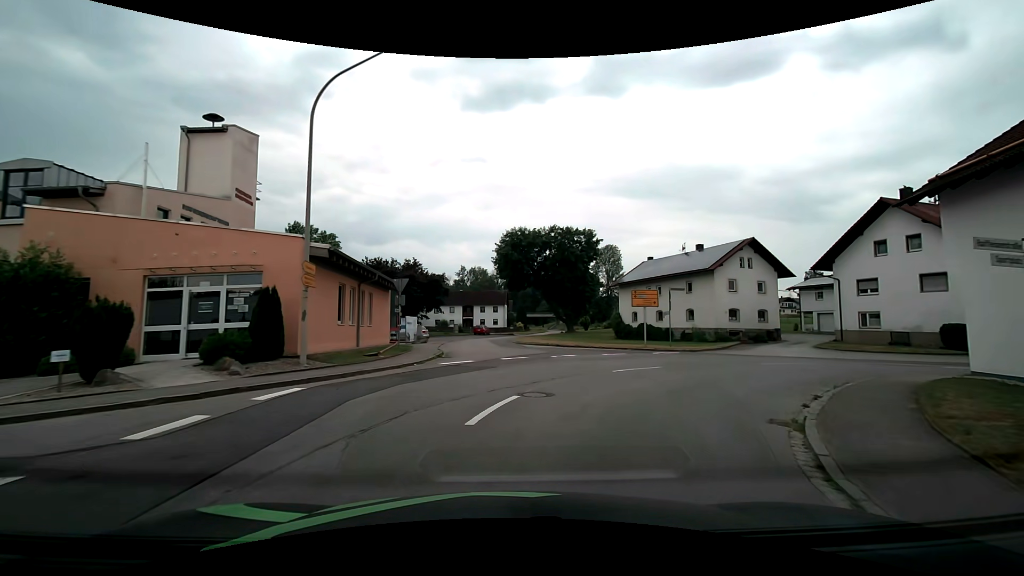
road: tertiary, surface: asphalt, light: Day
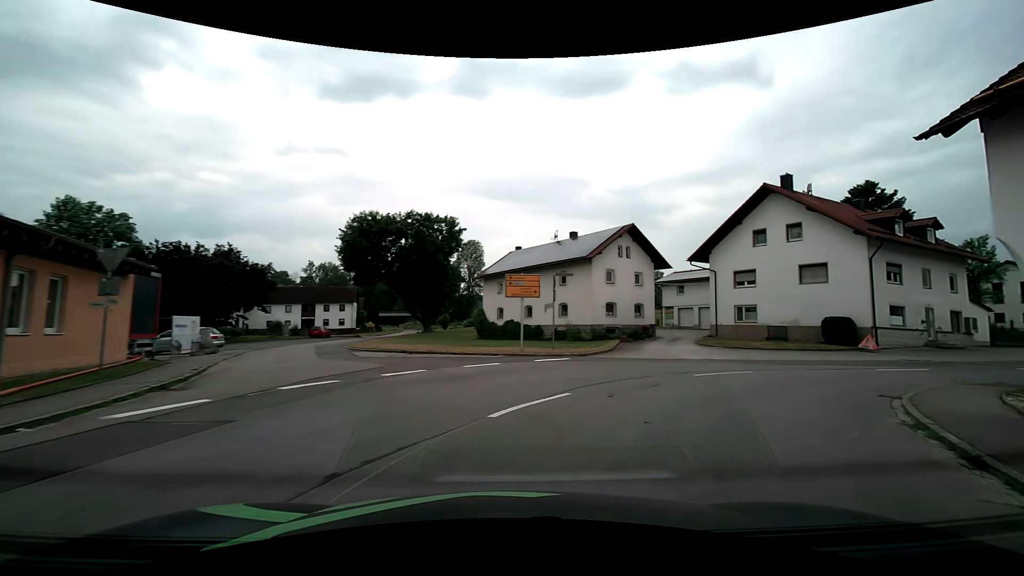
(+0.8, +8.1) m; +17°
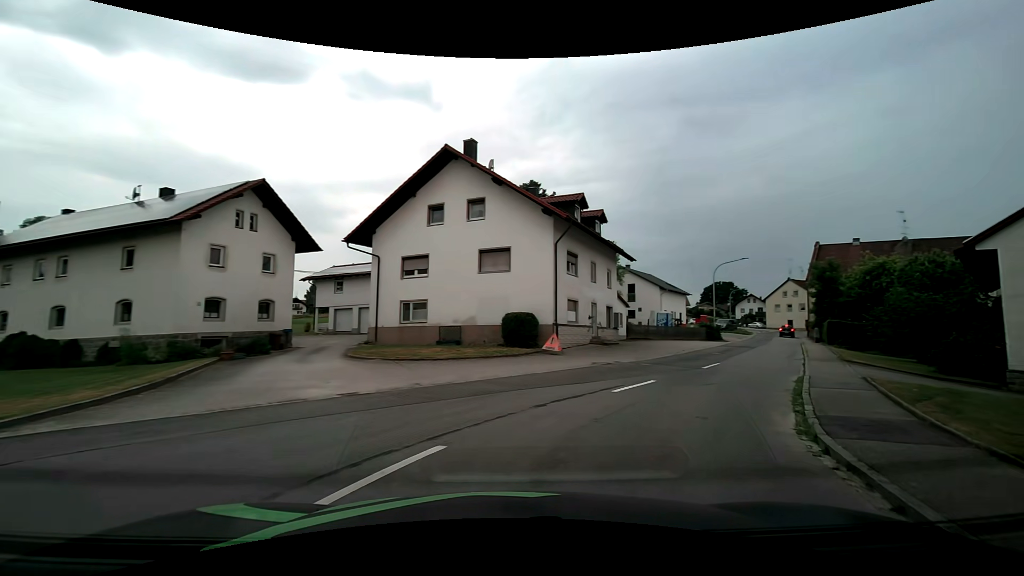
(+3.3, +10.9) m; +34°
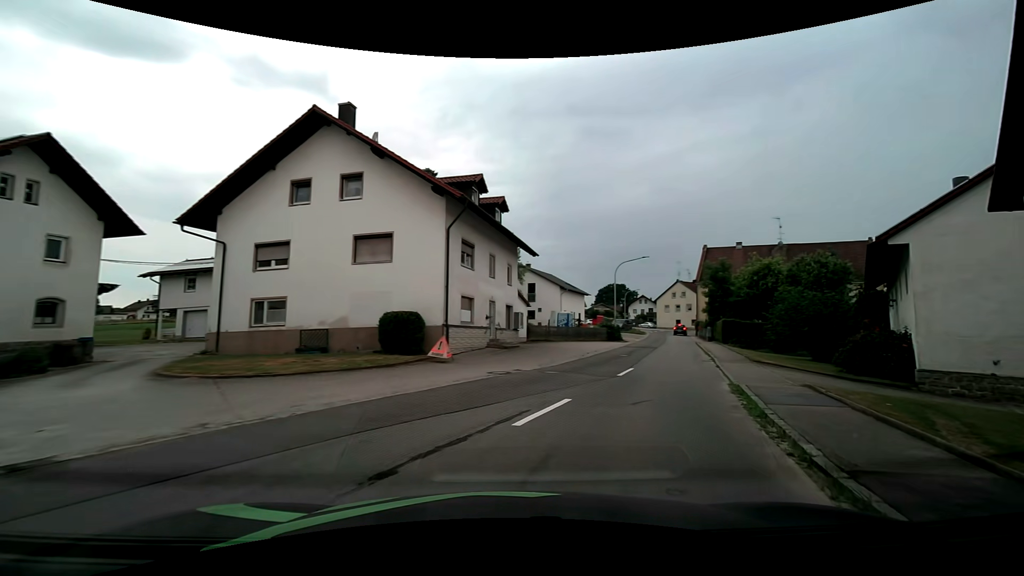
(+0.4, +4.0) m; +11°
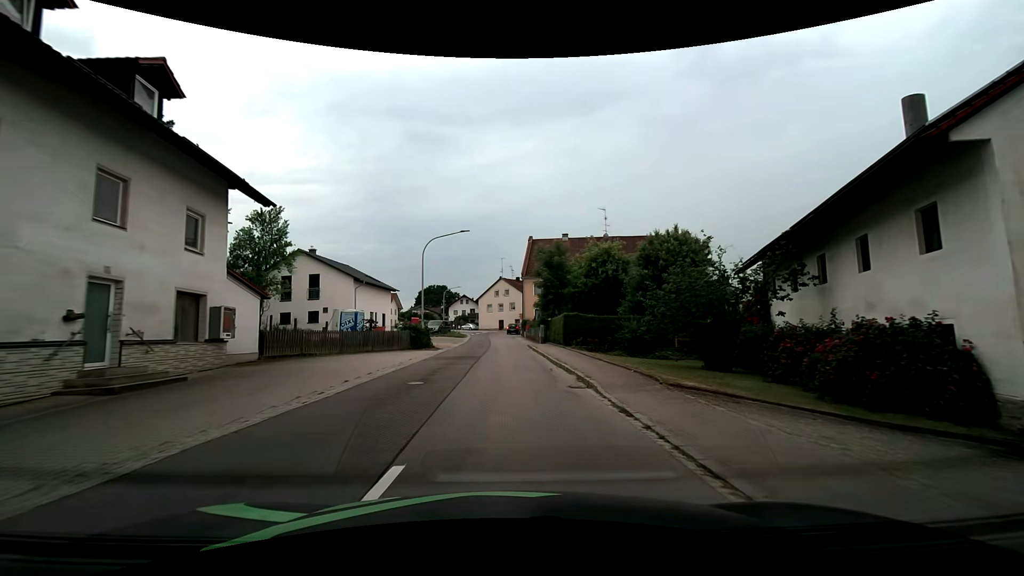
(+3.7, +13.3) m; +22°
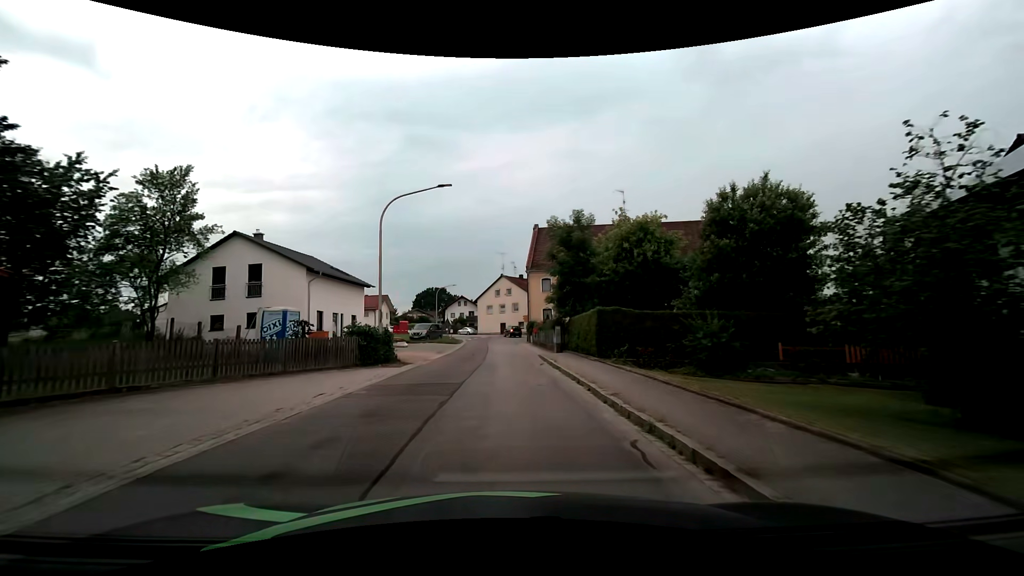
(0.0, +11.1) m; 0°
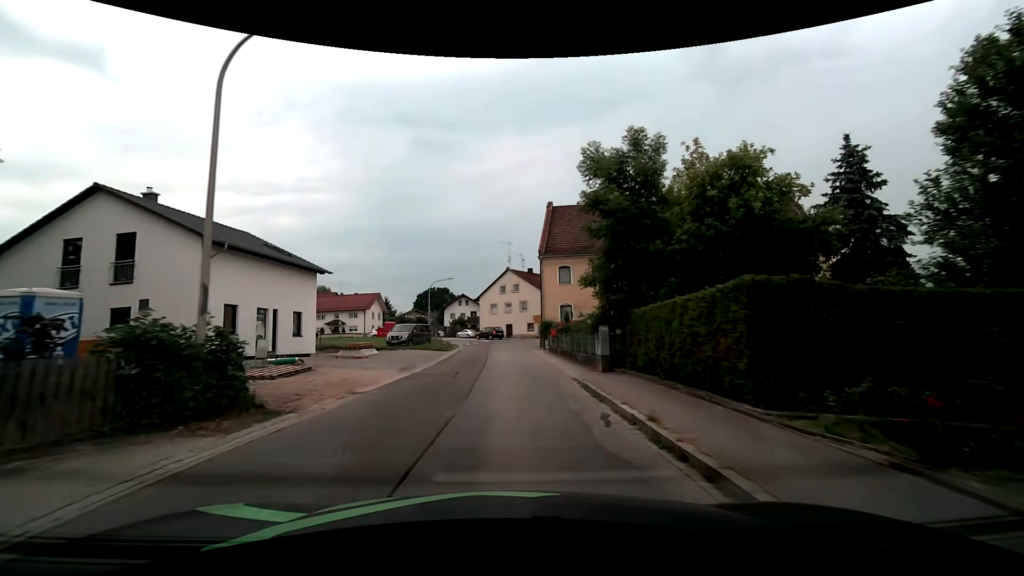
(-0.1, +12.4) m; -1°
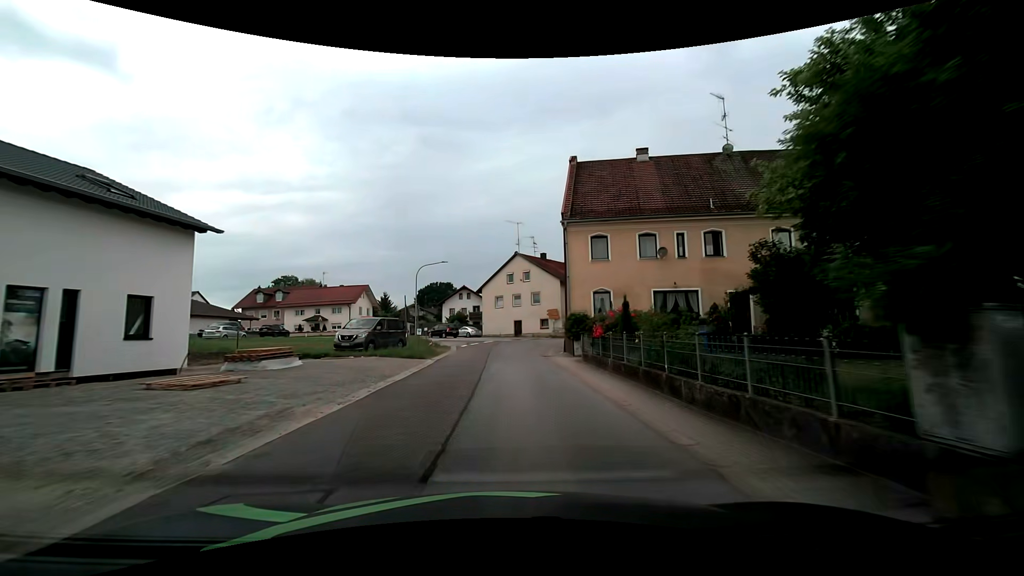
(0.0, +13.2) m; -1°
(0, +10) (0, +20) (0, +30) (+2, +40) (+6, +49) (+12, +57) (+19, +64) (+27, +71) (+34, +77) (+41, +84) m
